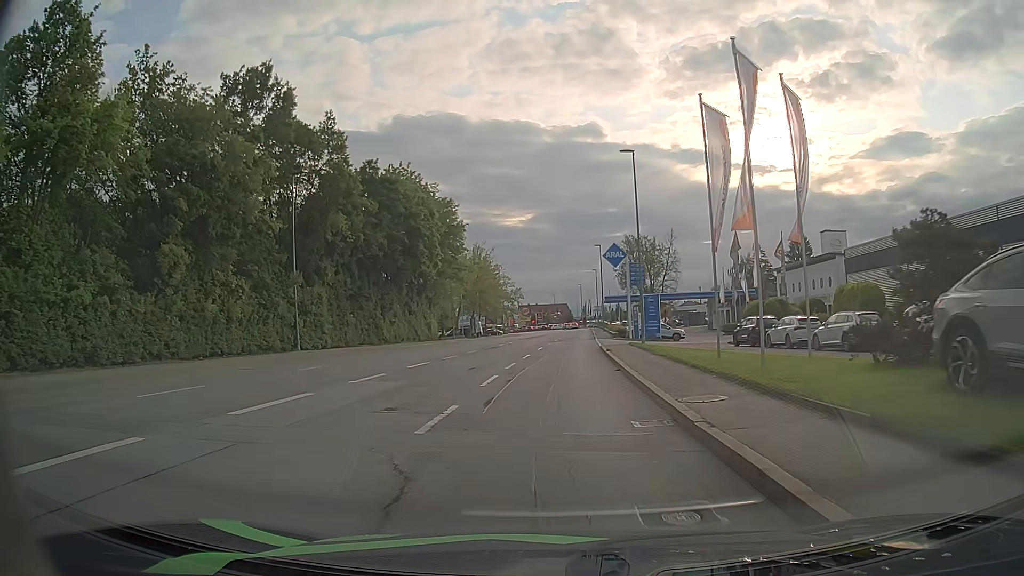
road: tertiary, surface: asphalt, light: Day
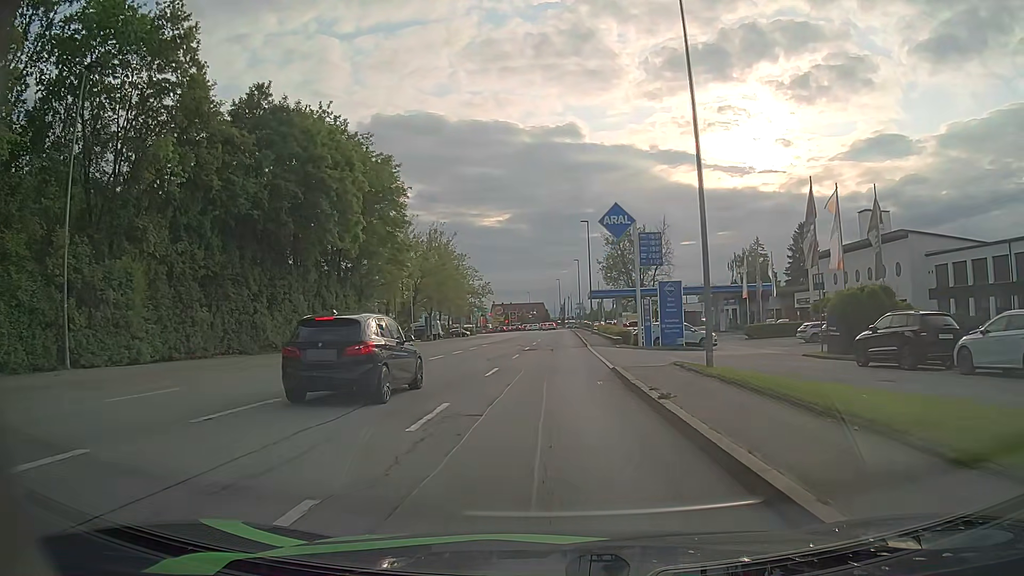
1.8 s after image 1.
(+0.4, +18.7) m; +2°
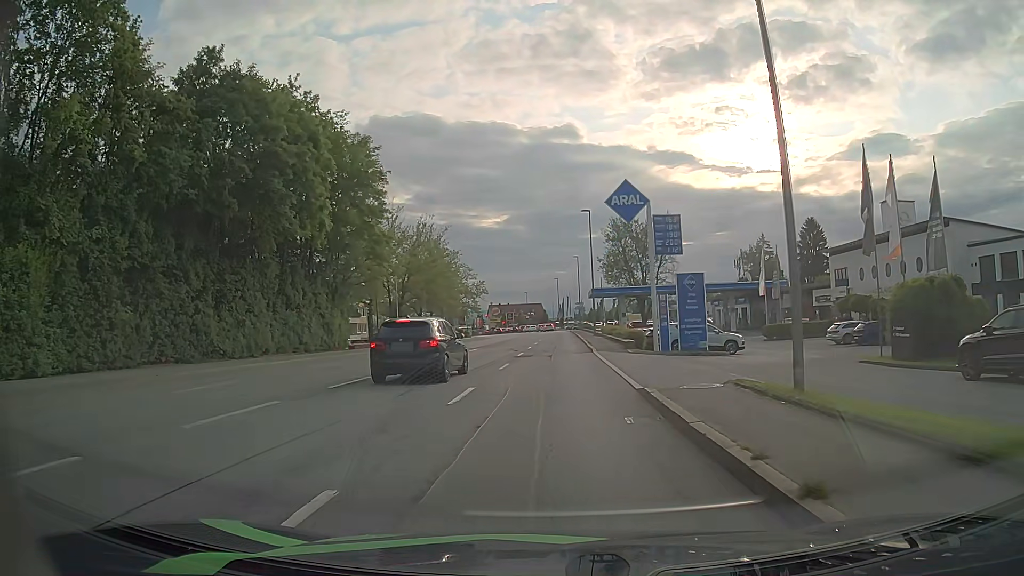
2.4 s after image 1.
(+0.1, +6.2) m; 0°
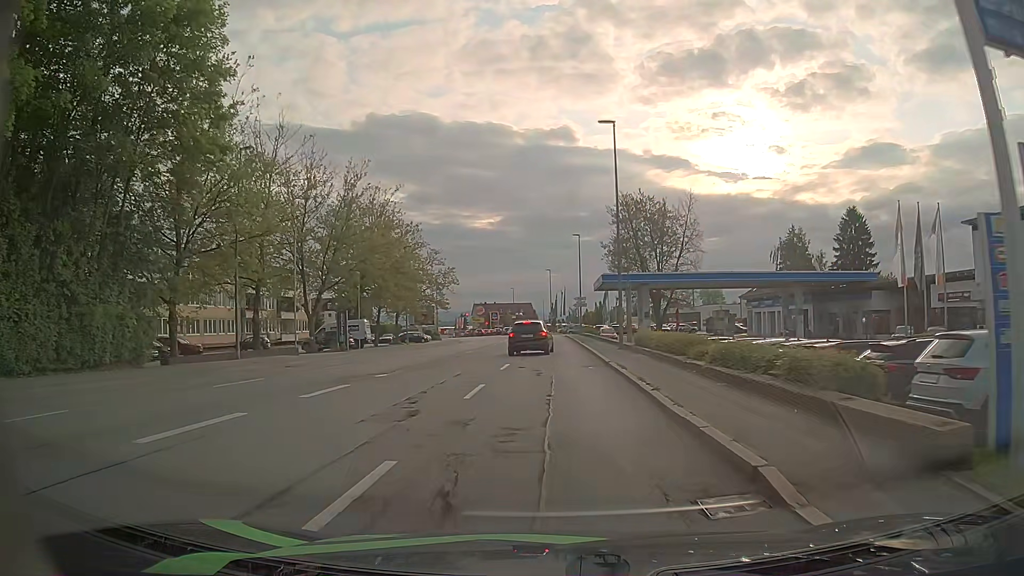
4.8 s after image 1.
(+0.2, +25.4) m; +1°
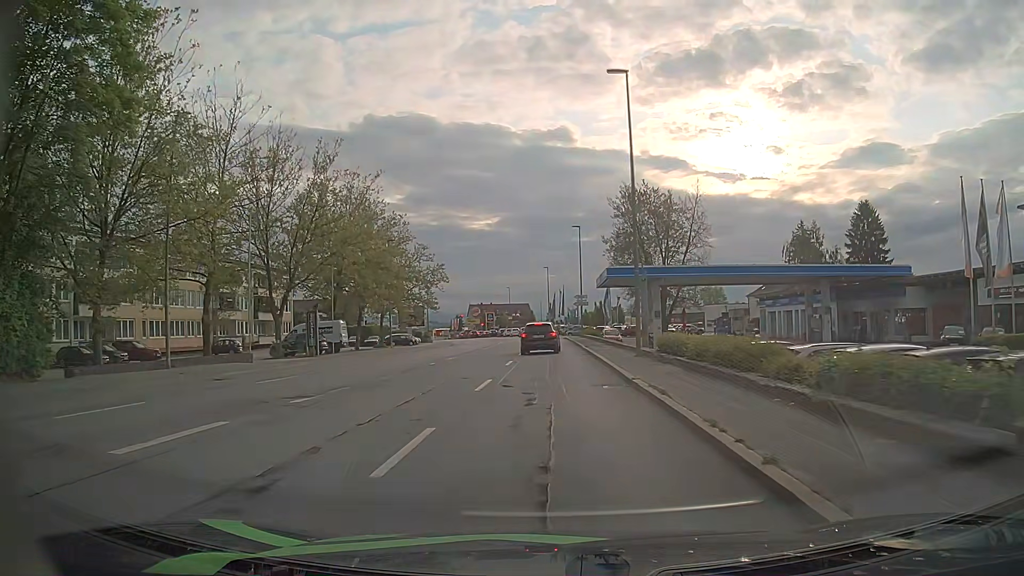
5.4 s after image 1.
(0.0, +6.4) m; 0°
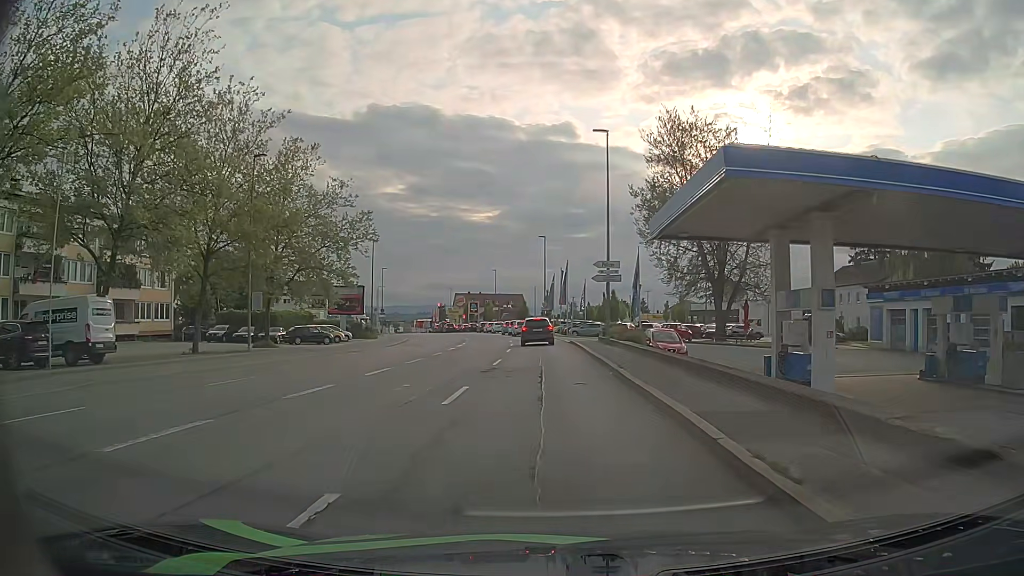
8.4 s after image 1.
(+0.1, +30.6) m; 0°
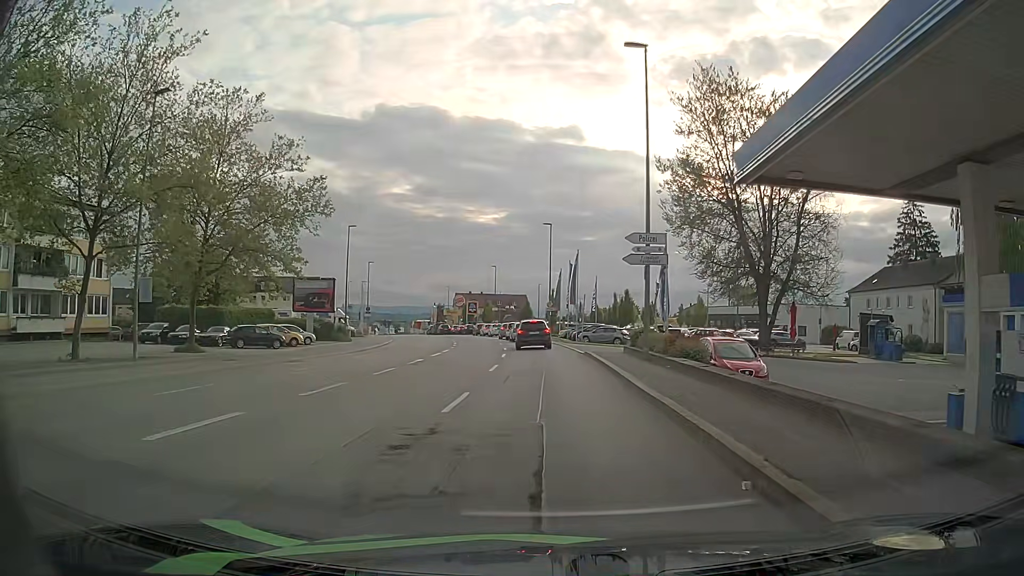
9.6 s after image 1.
(0.0, +11.0) m; -1°
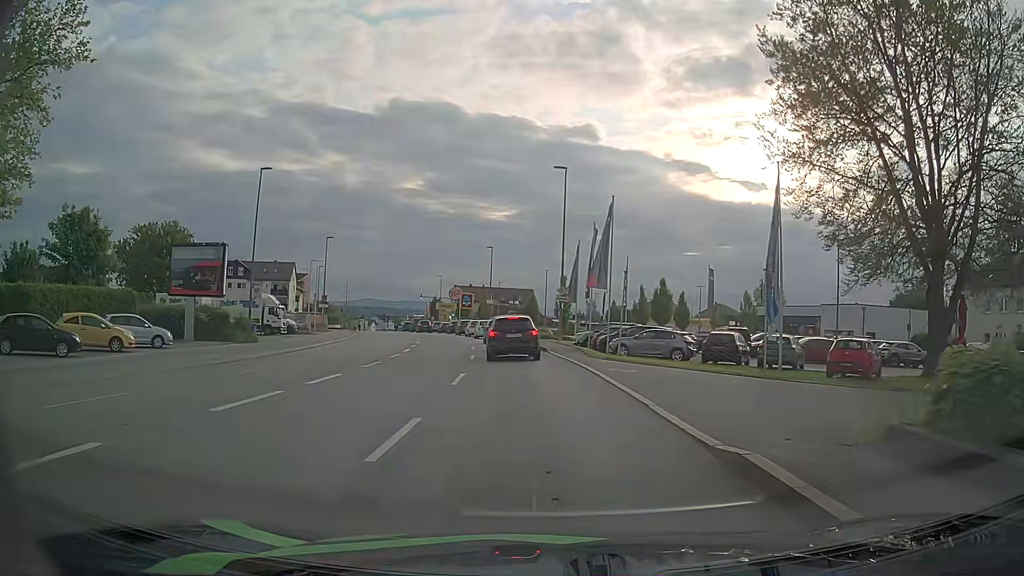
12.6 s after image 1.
(0.0, +21.5) m; 0°
